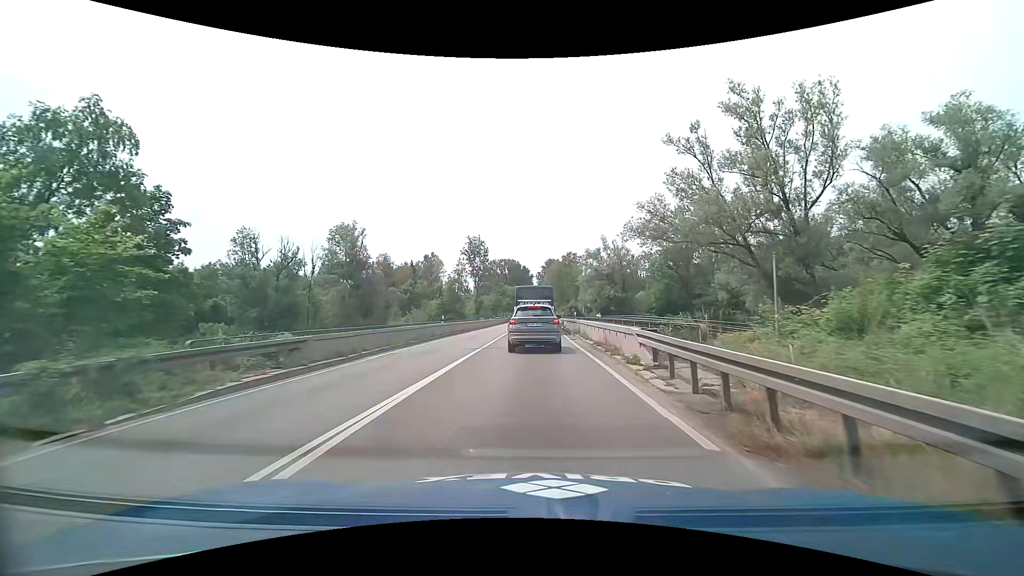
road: primary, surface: asphalt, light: Day
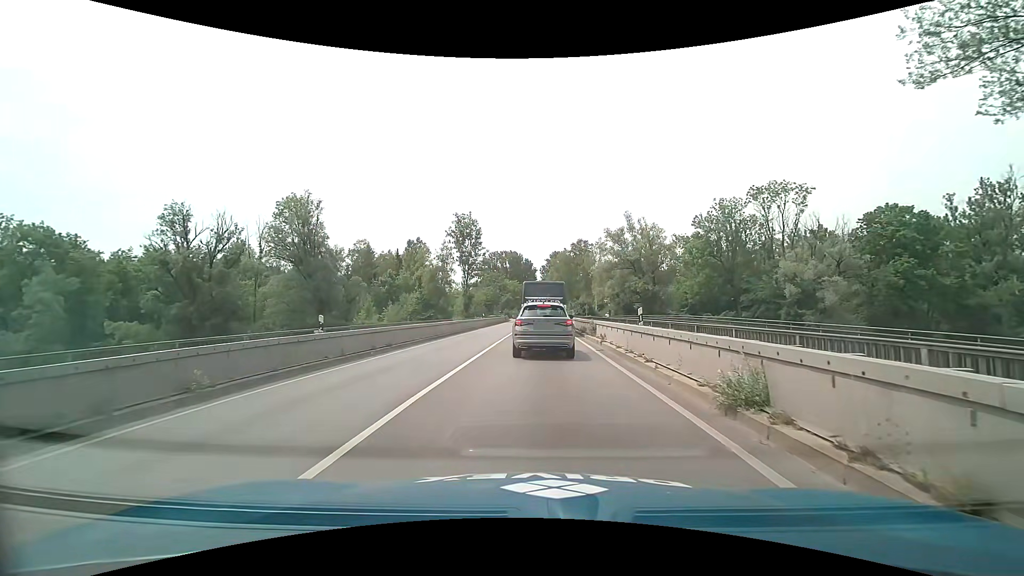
(+0.2, +22.2) m; 0°
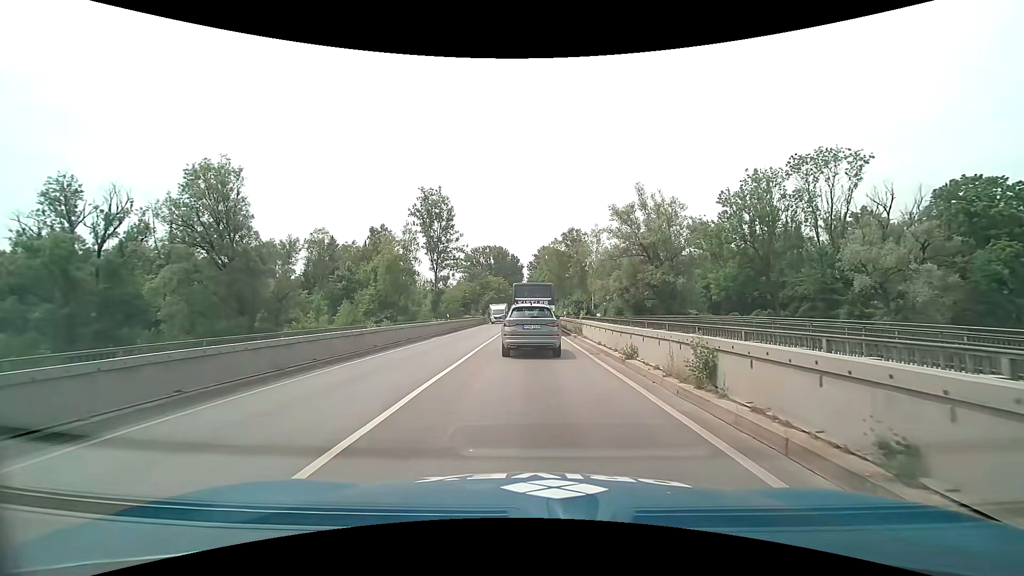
(+0.1, +18.0) m; +1°
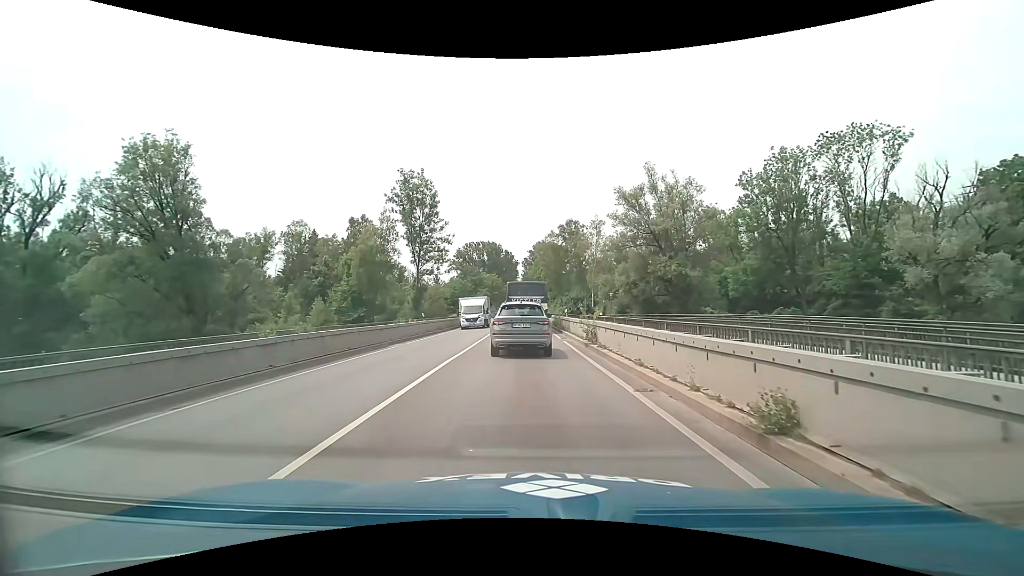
(+0.1, +8.0) m; +1°
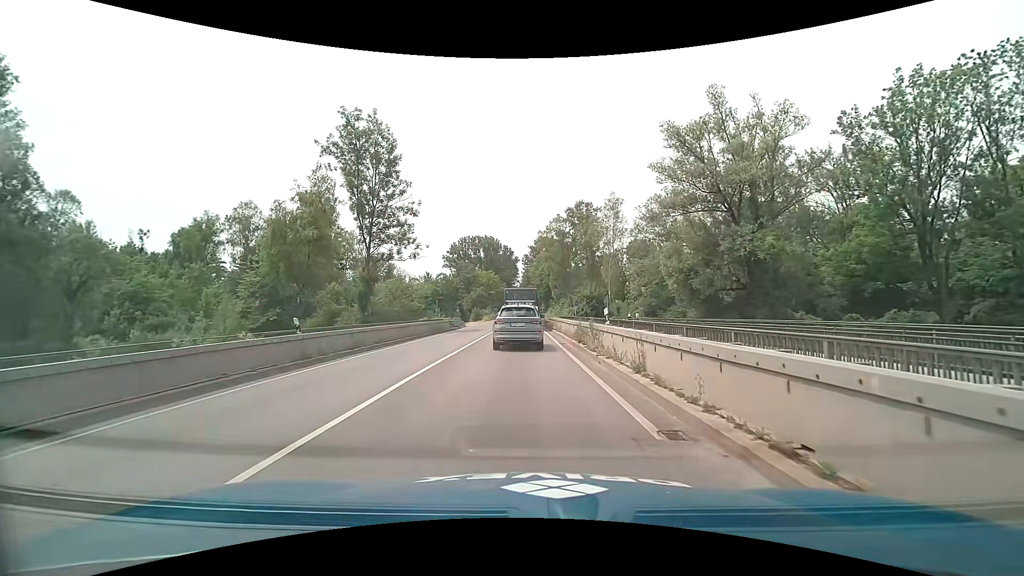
(-0.1, +19.5) m; -1°
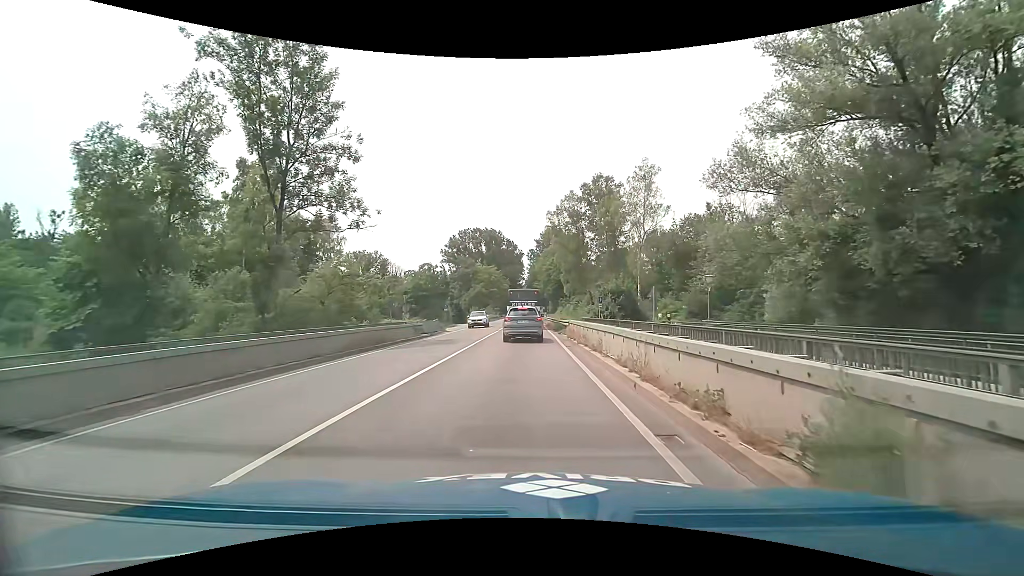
(0.0, +16.6) m; -1°
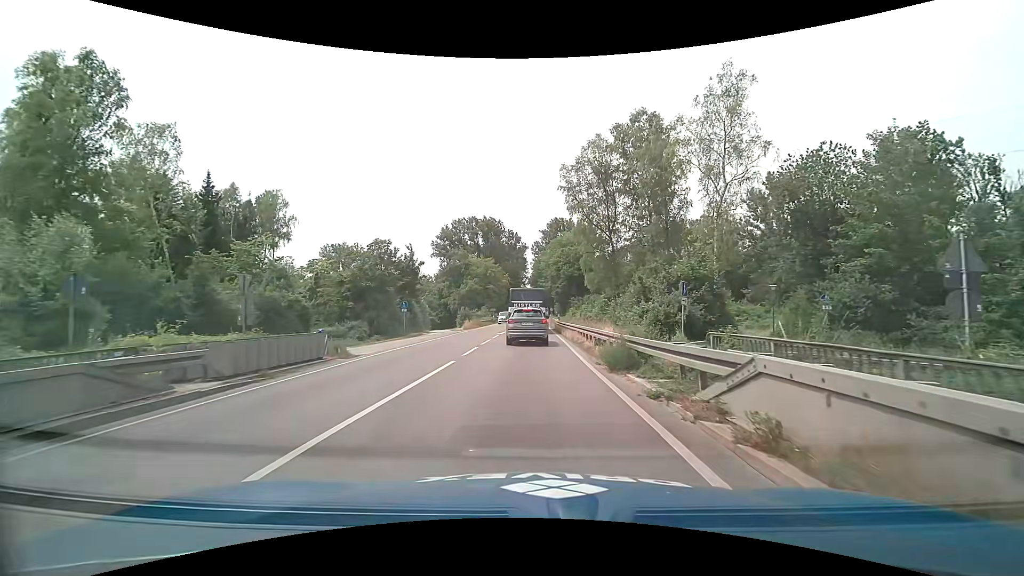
(-0.1, +22.9) m; 0°
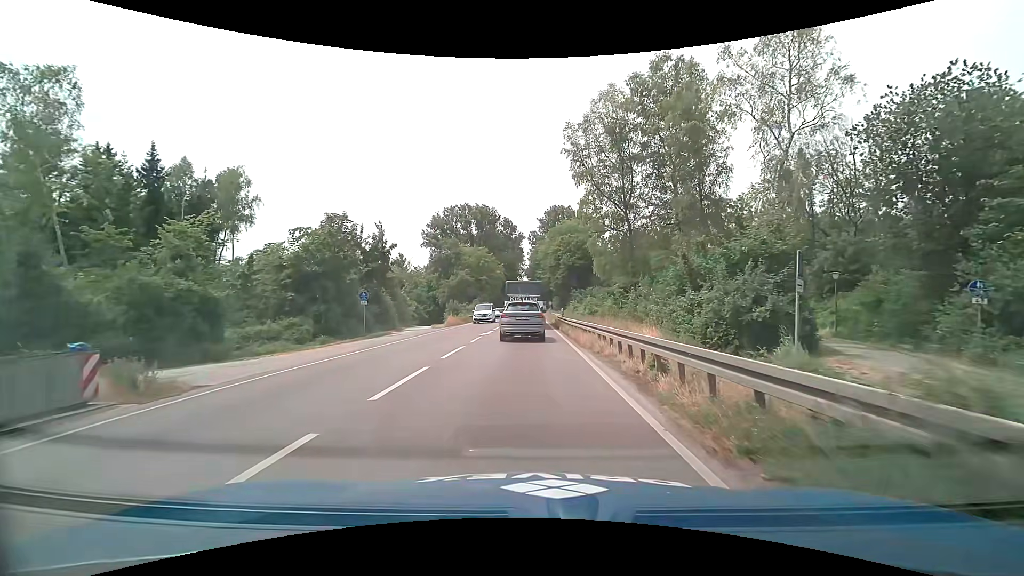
(0.0, +9.1) m; 0°
(0, +10) (0, +20) (0, +30) (0, +40) (0, +50) (0, +60) (0, +70) (0, +80) (0, +90) (-1, +100) m
